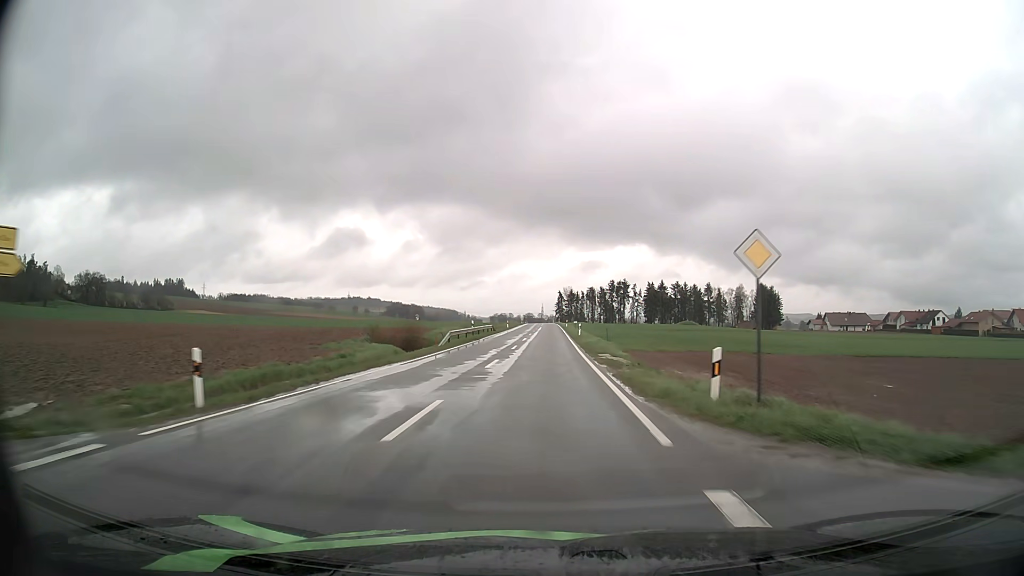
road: tertiary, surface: asphalt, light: Day
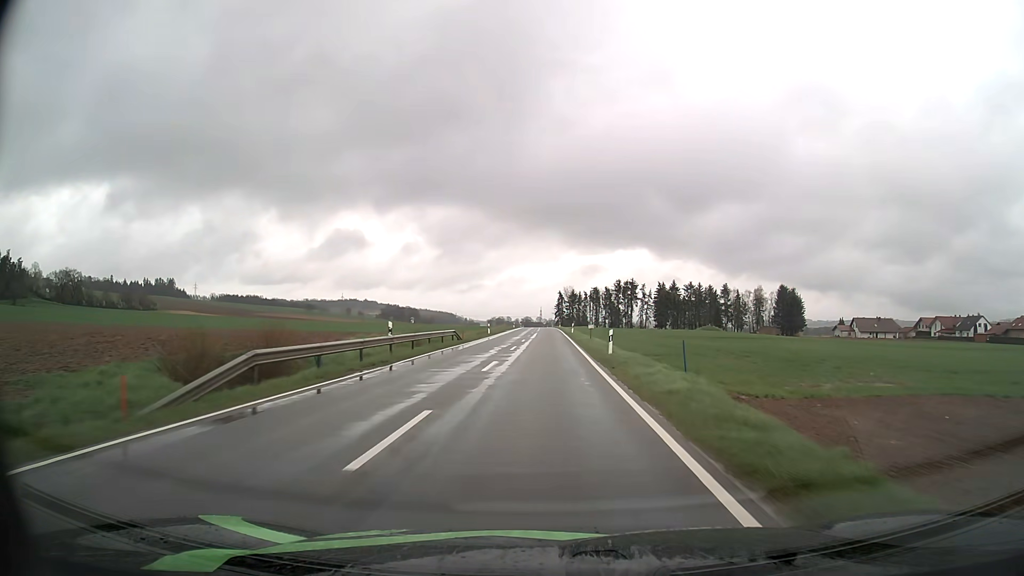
(0.0, +26.8) m; 0°
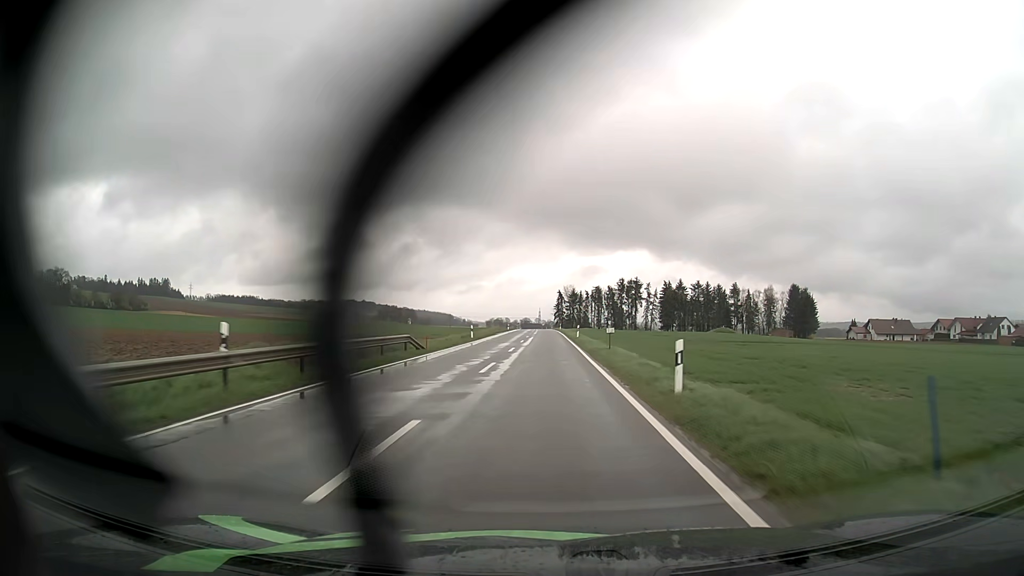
(0.0, +13.3) m; 0°
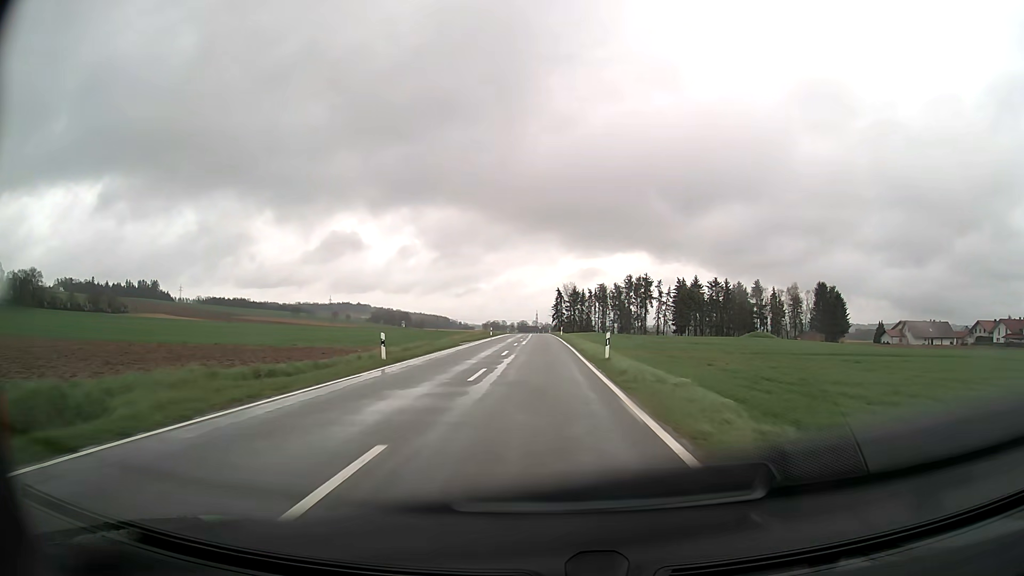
(+0.1, +26.6) m; 0°
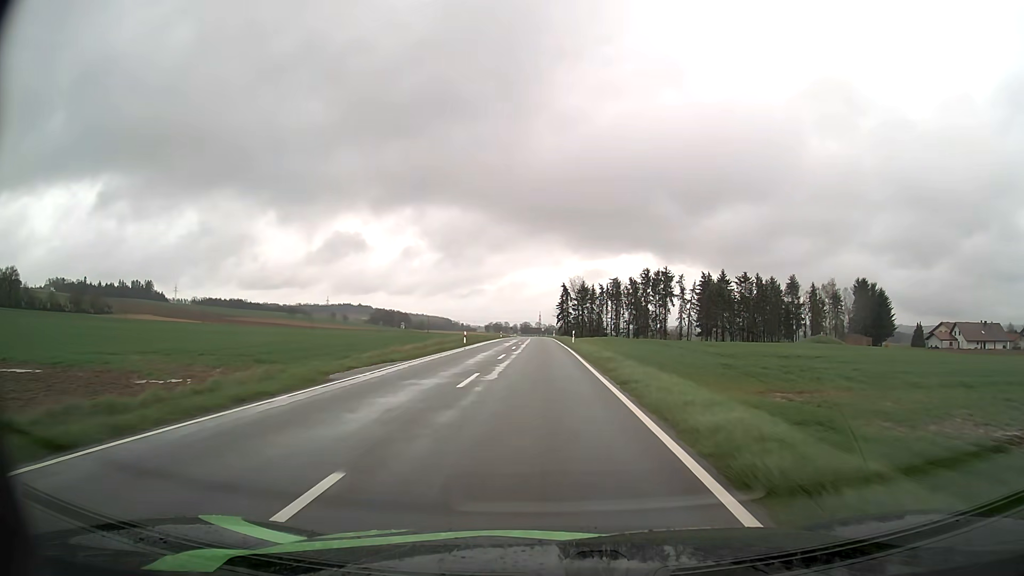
(0.0, +26.5) m; 0°
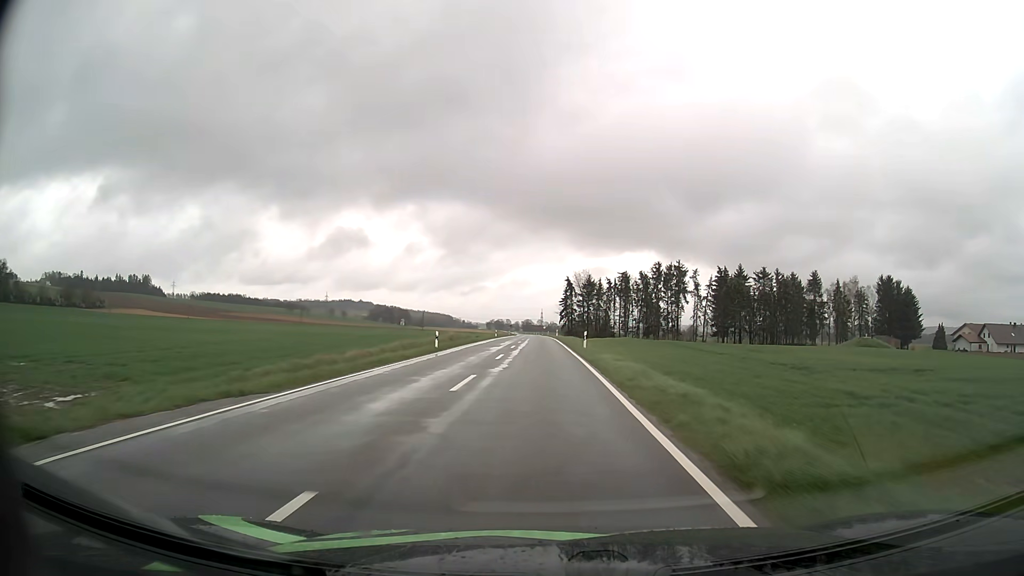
(0.0, +13.2) m; 0°
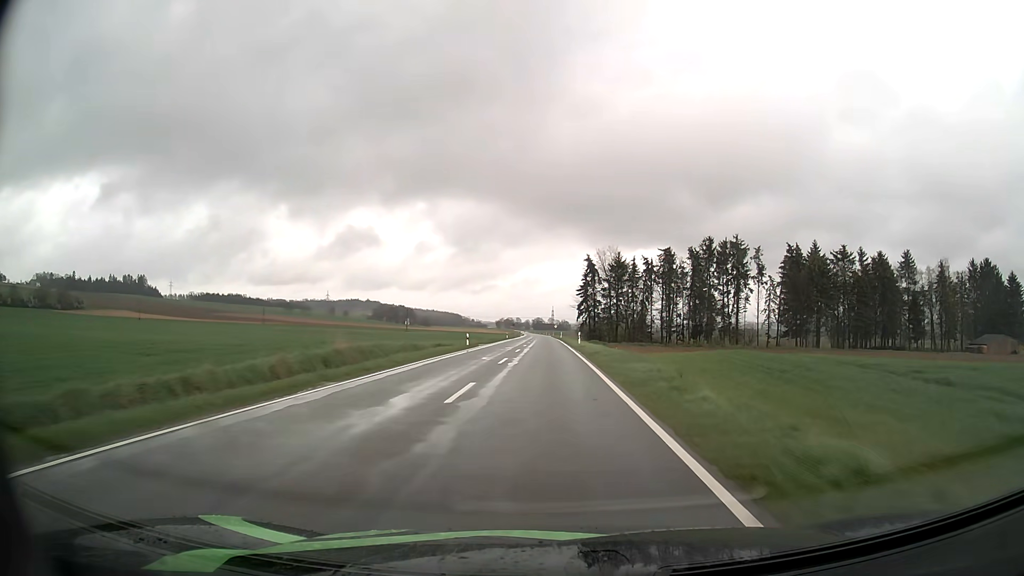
(-0.2, +39.4) m; -1°
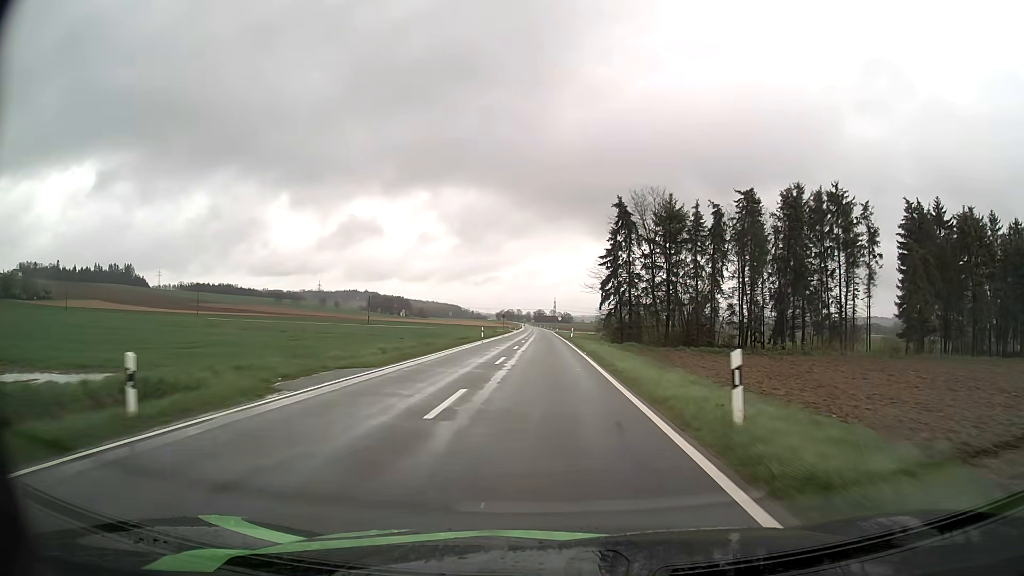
(-0.1, +39.5) m; 0°
(0, +10) (0, +20) (0, +30) (0, +40) (0, +50) (0, +60) (-1, +70) (-1, +80) (-1, +90) (-1, +100) m
